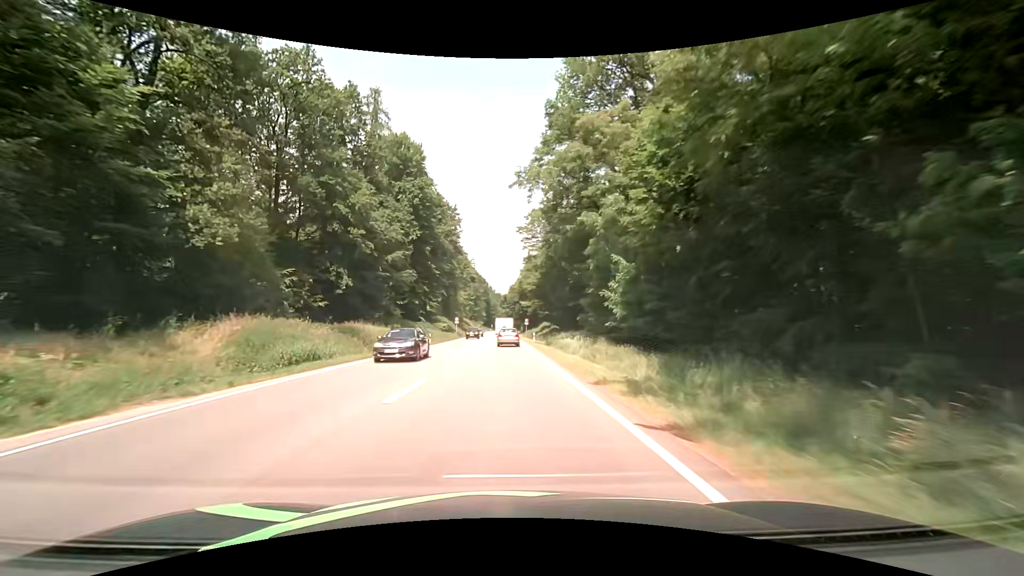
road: secondary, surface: asphalt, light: Day
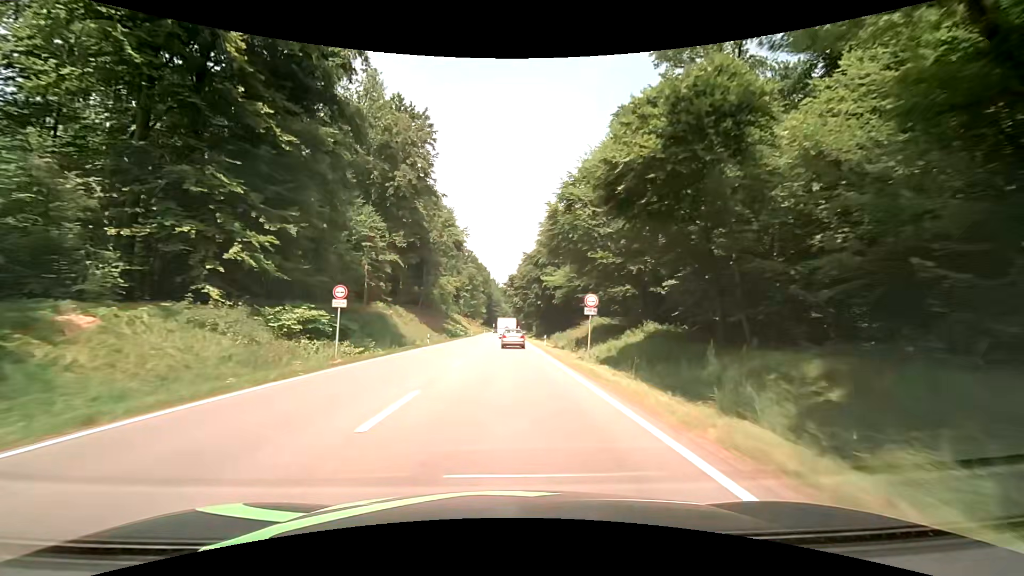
(-0.6, +59.2) m; -1°
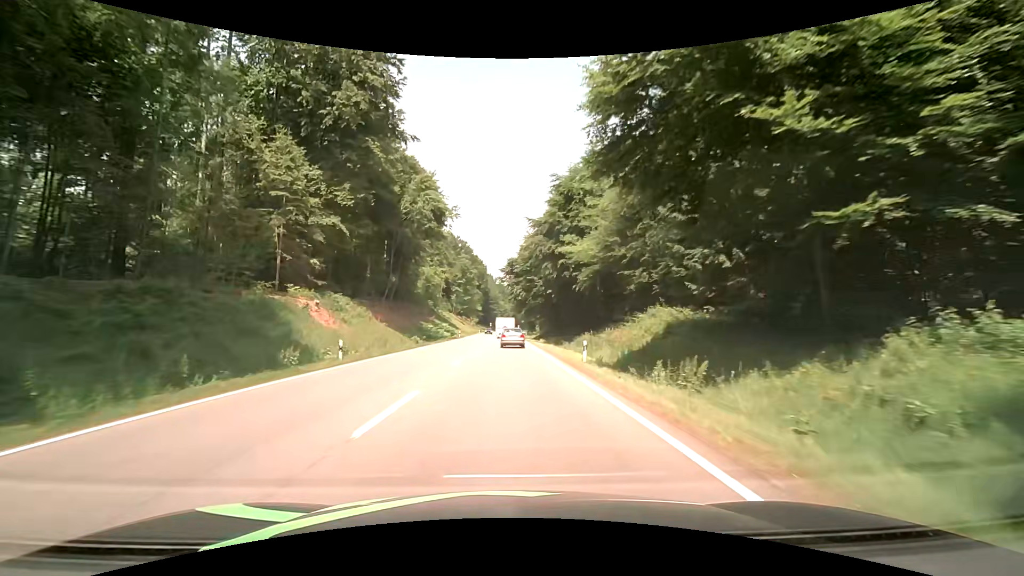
(0.0, +23.0) m; 0°
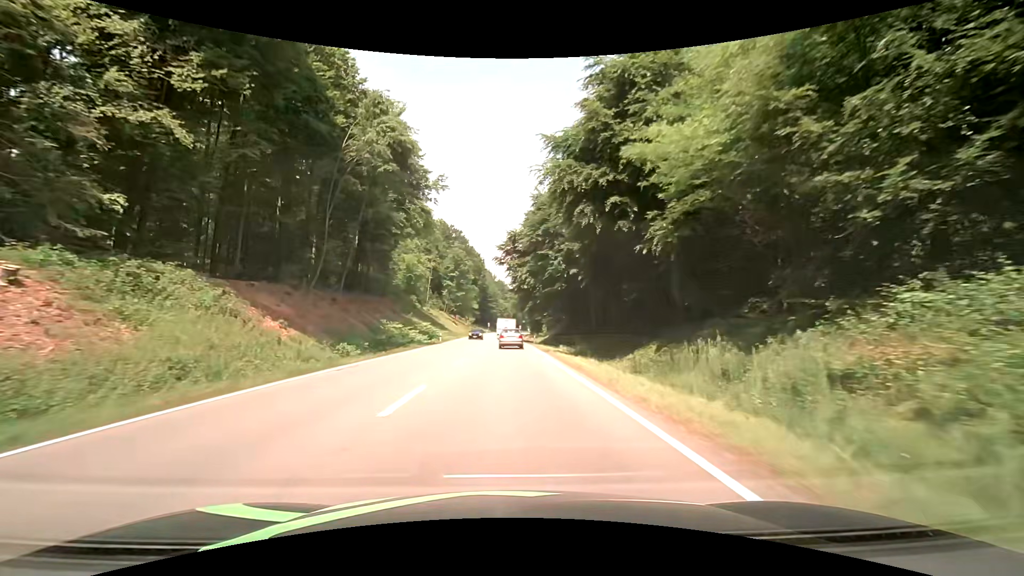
(+0.2, +22.7) m; +1°
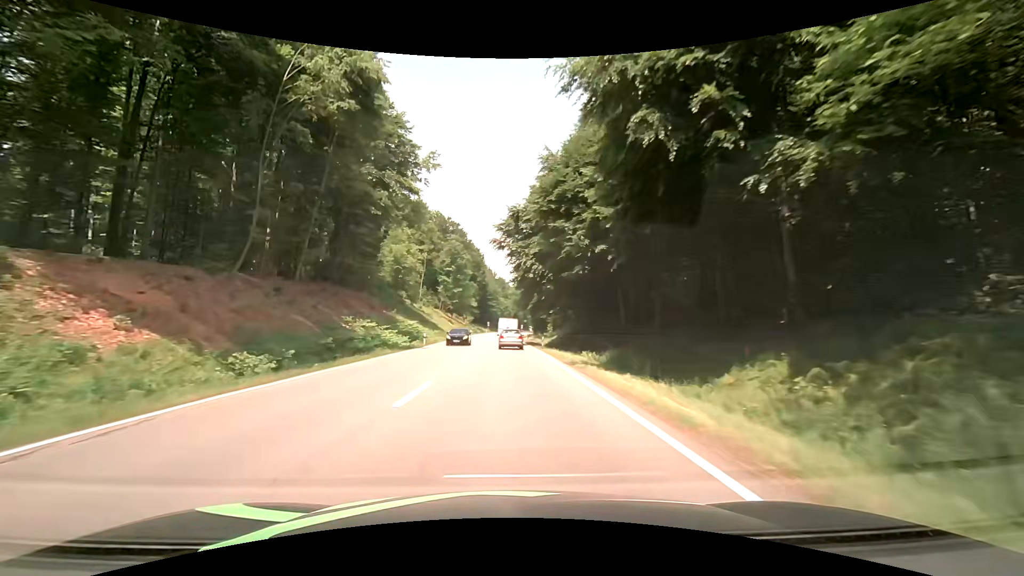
(-0.1, +11.2) m; 0°
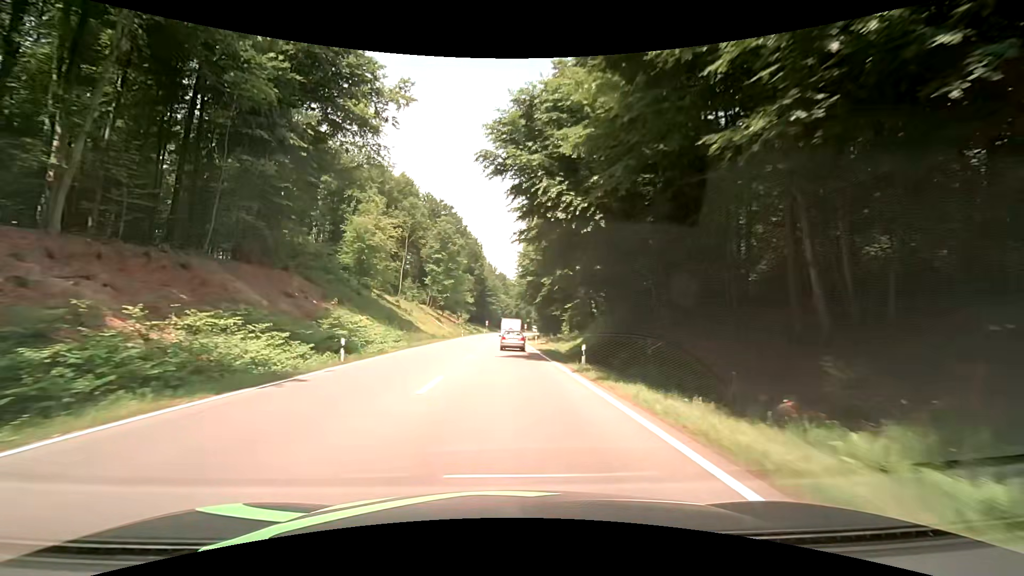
(-0.1, +22.2) m; 0°
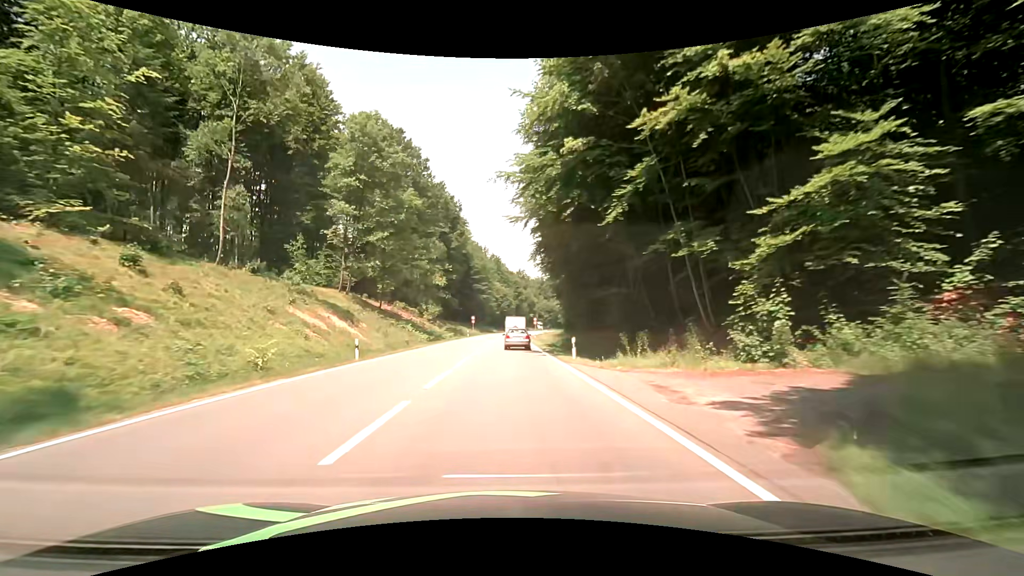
(-0.2, +54.3) m; 0°
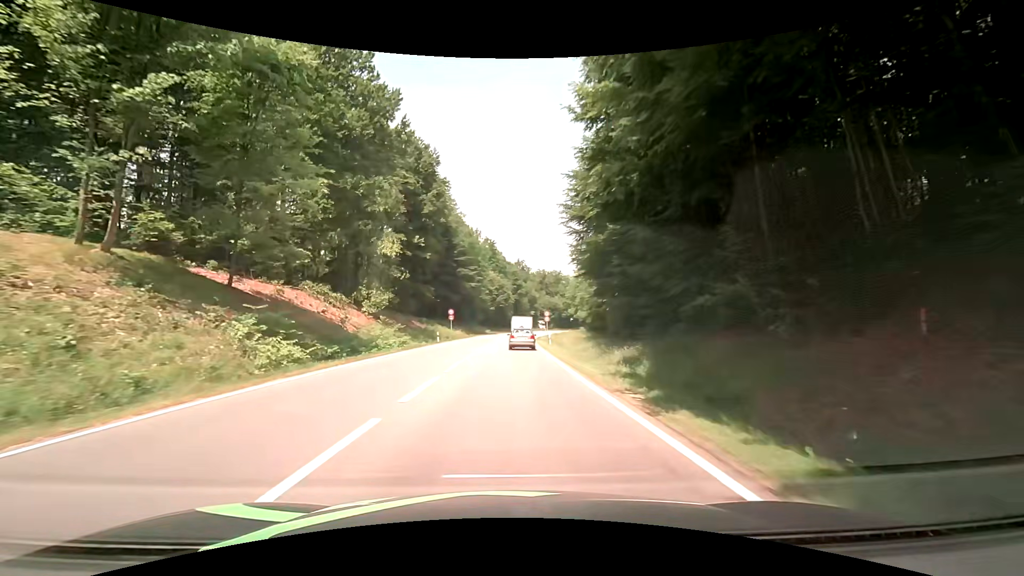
(0.0, +31.7) m; 0°
(0, +10) (0, +20) (0, +30) (0, +40) (+1, +50) (+1, +60) (+2, +70) (+2, +80) (+3, +90) (+4, +100) m
